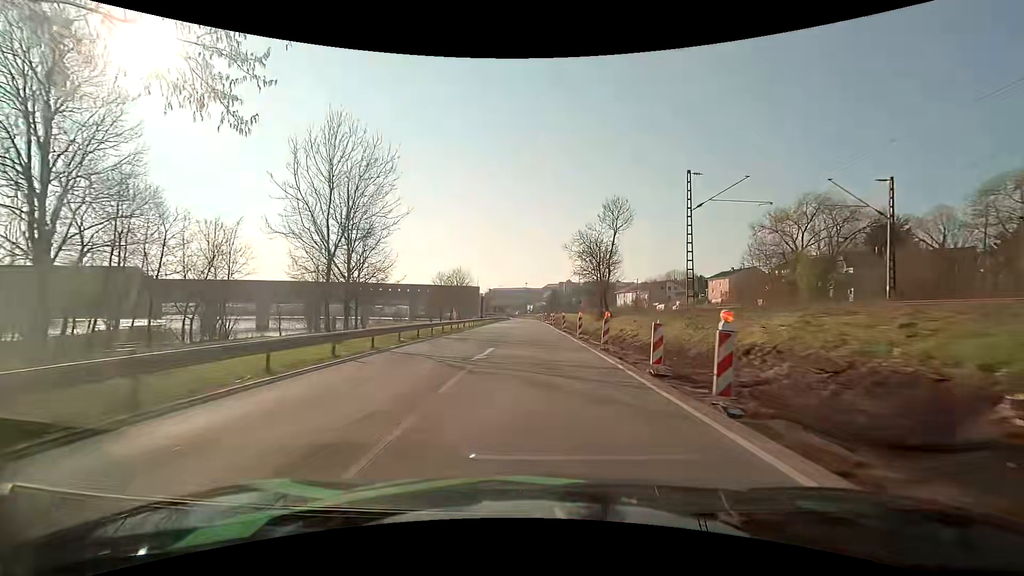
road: primary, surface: asphalt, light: Day
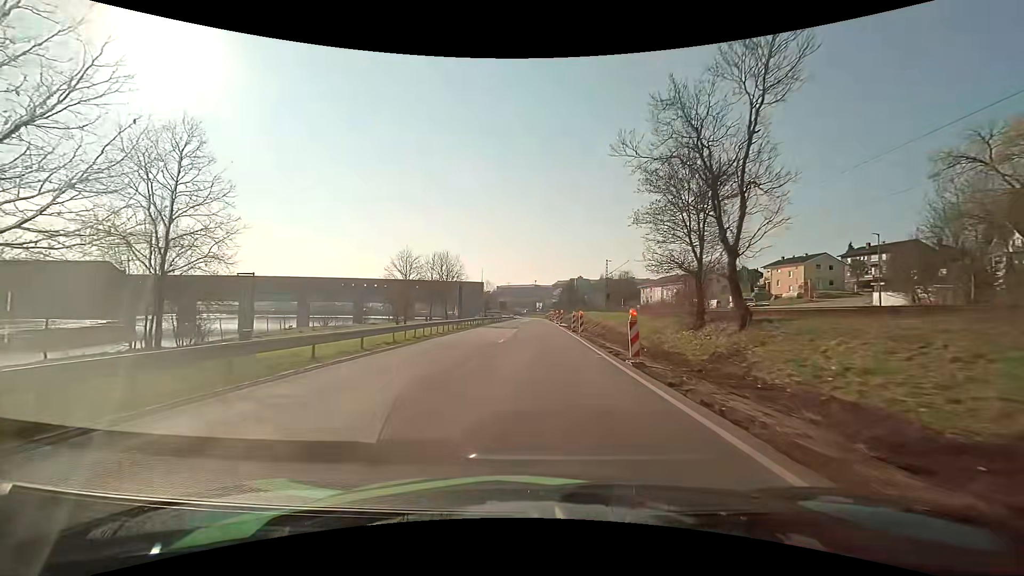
(-0.3, +29.7) m; -1°
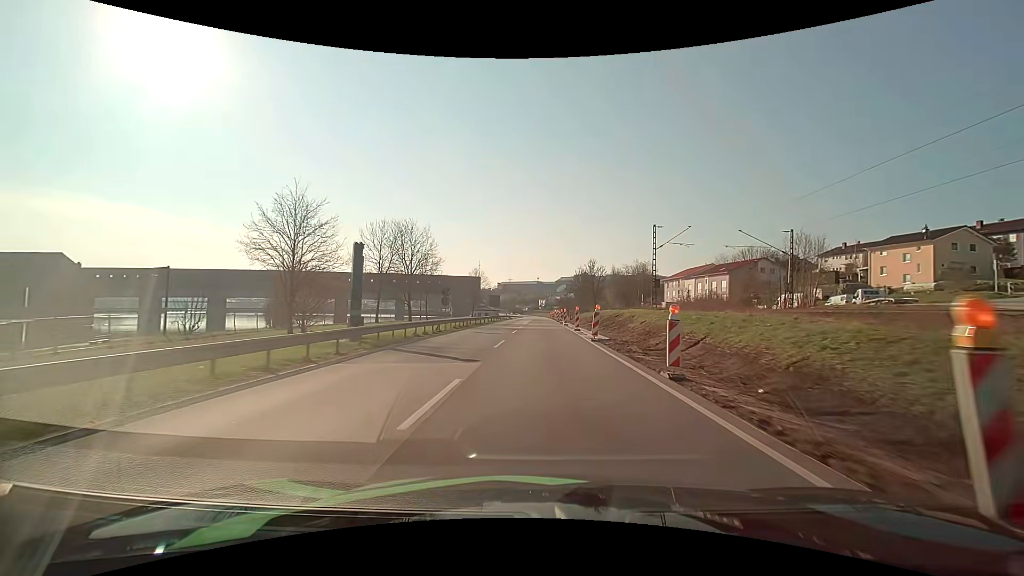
(-0.2, +29.0) m; -1°
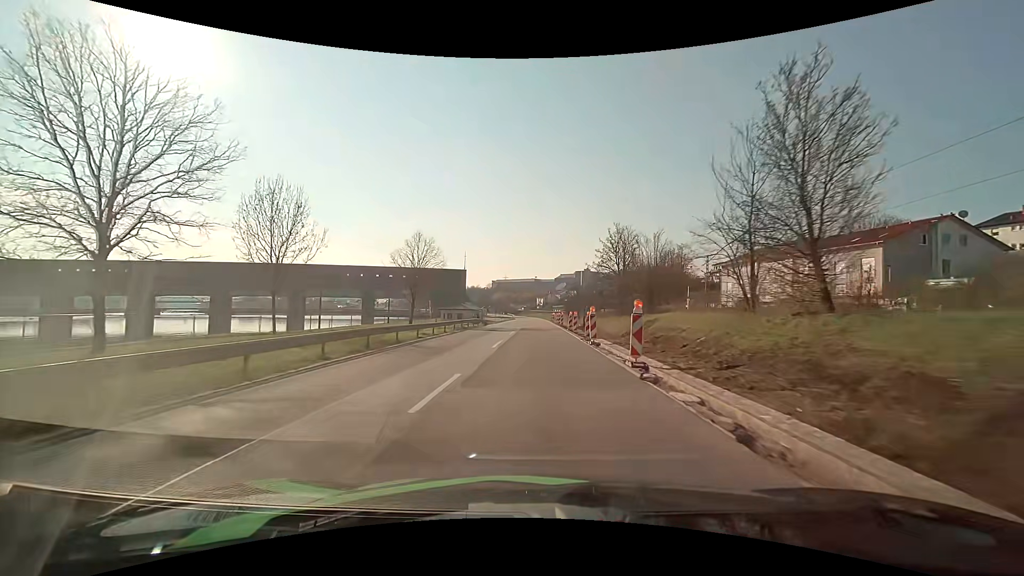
(+0.4, +47.1) m; 0°
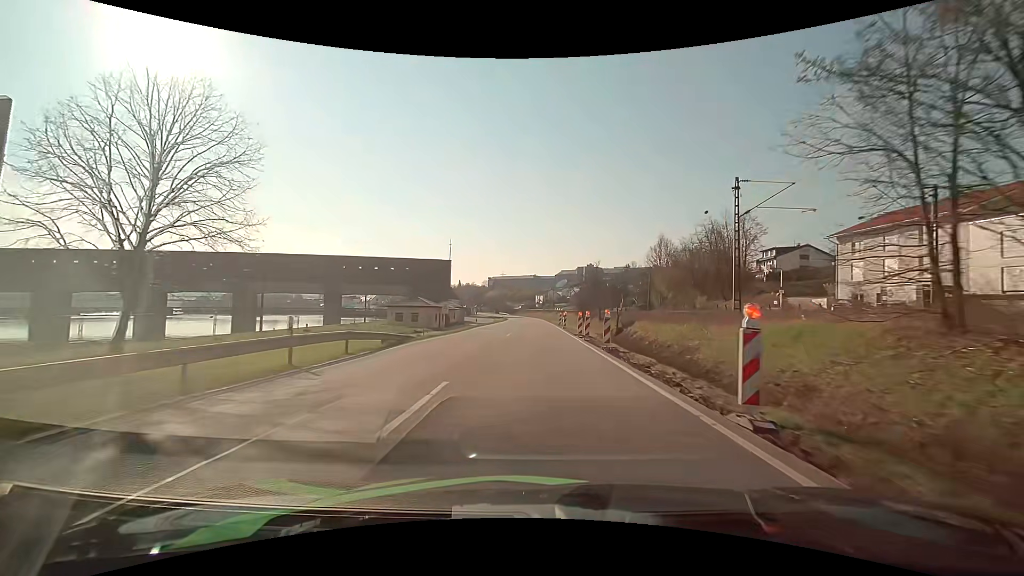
(-0.1, +38.1) m; 0°
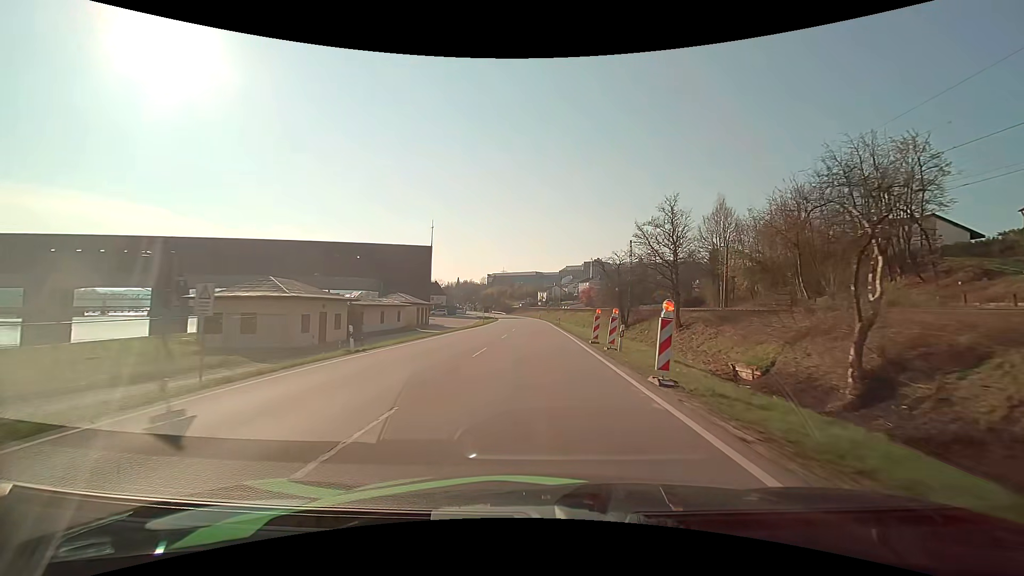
(+0.1, +38.6) m; 0°
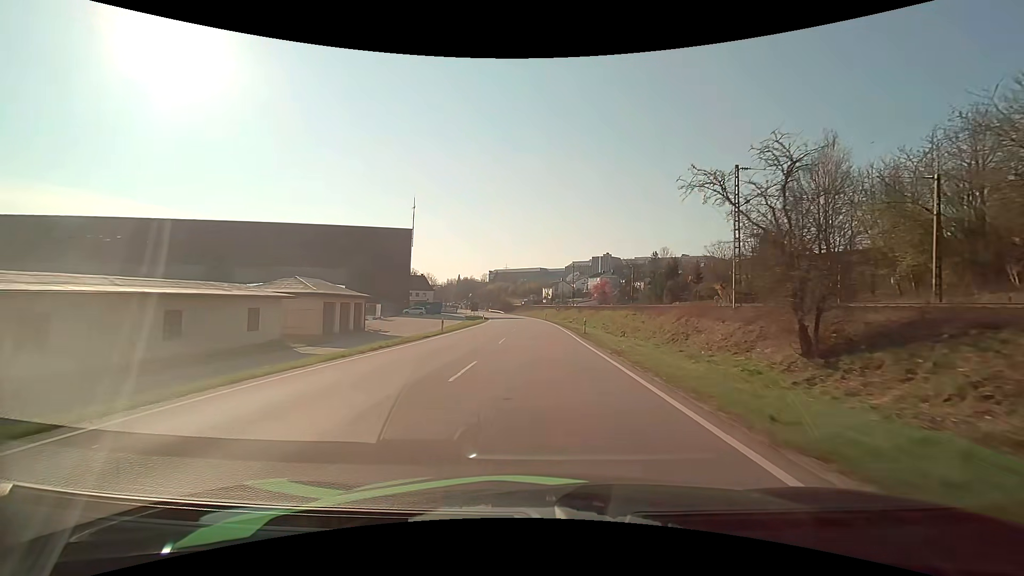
(-0.2, +29.7) m; 0°
